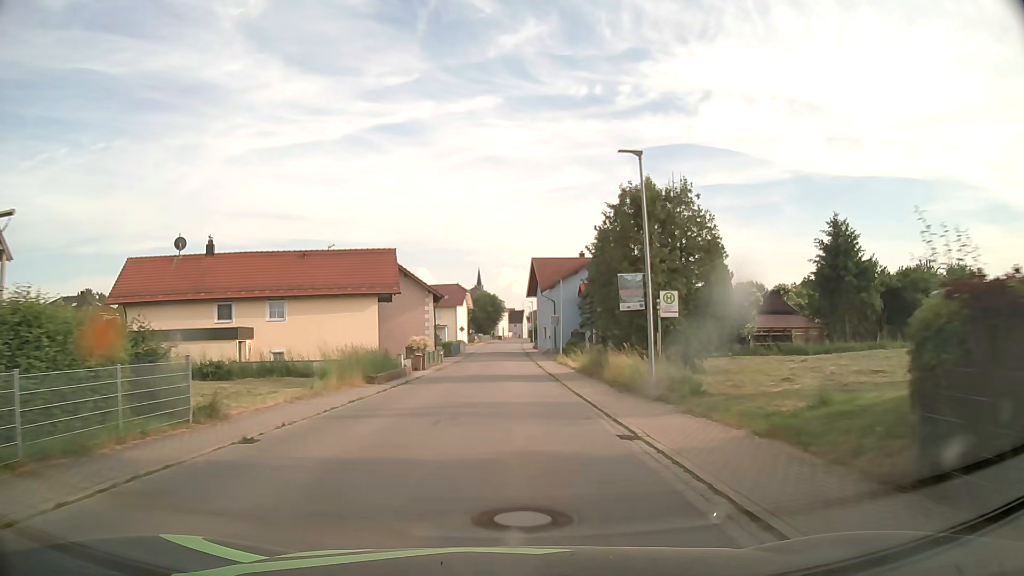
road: secondary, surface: asphalt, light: Day
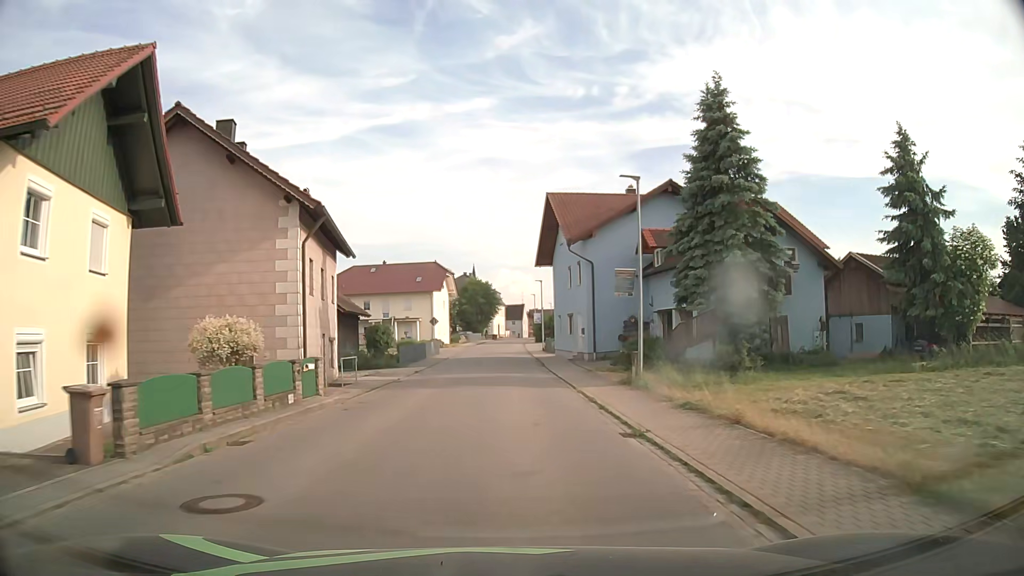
(+0.2, +30.9) m; 0°
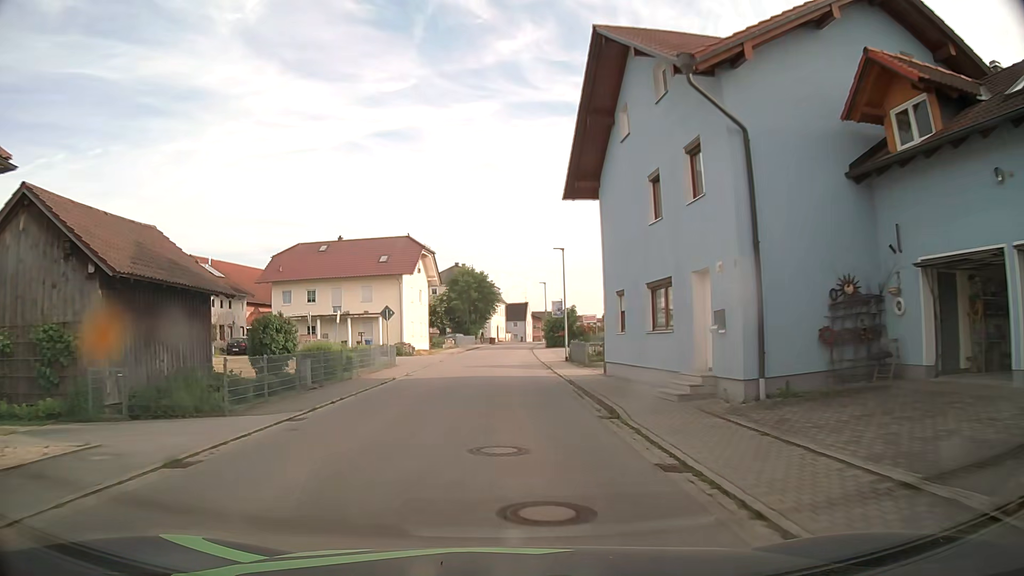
(0.0, +23.0) m; 0°
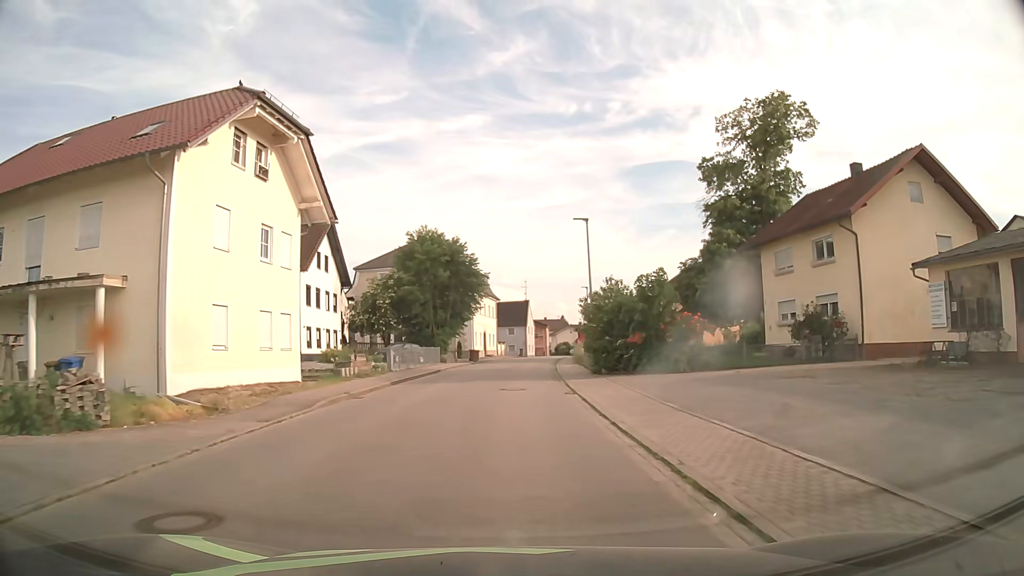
(+0.2, +37.9) m; +1°
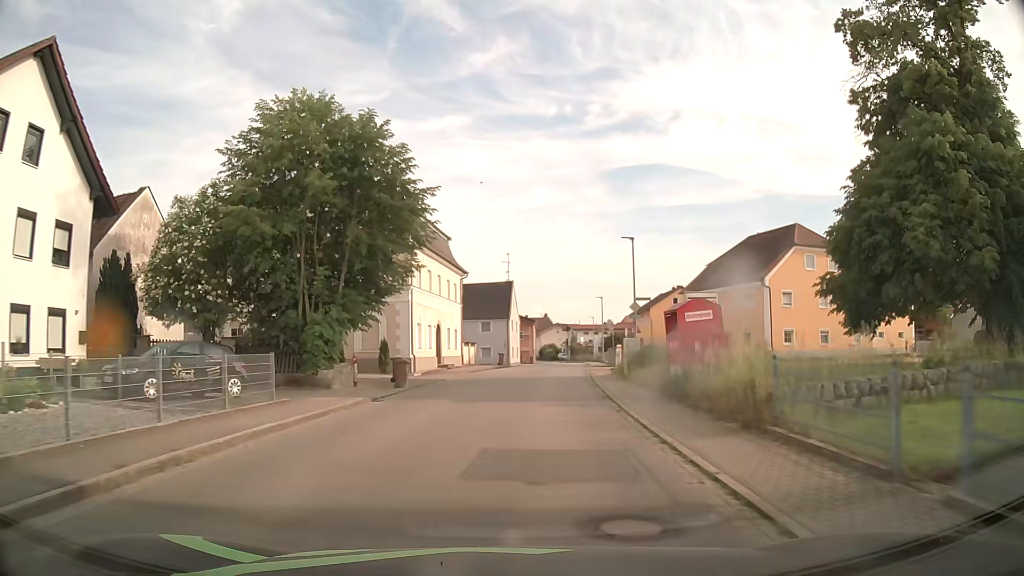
(+0.4, +29.9) m; +2°
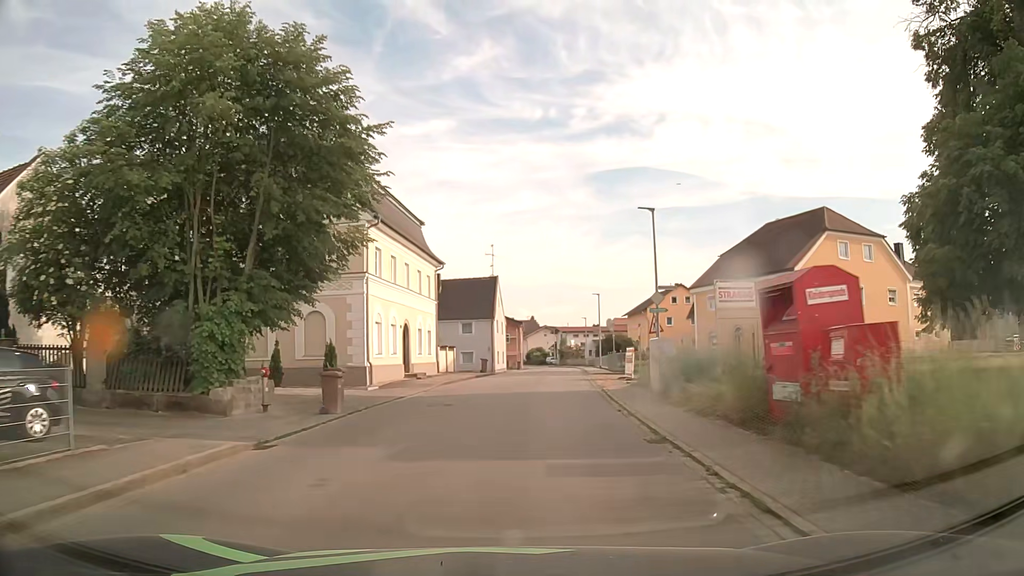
(+0.1, +7.6) m; +2°
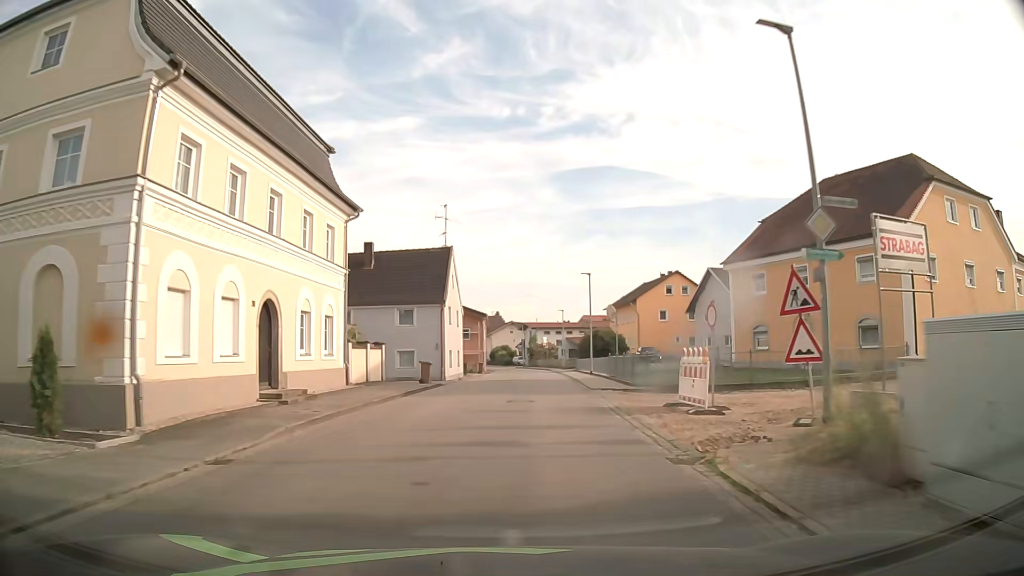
(+0.3, +15.1) m; +3°
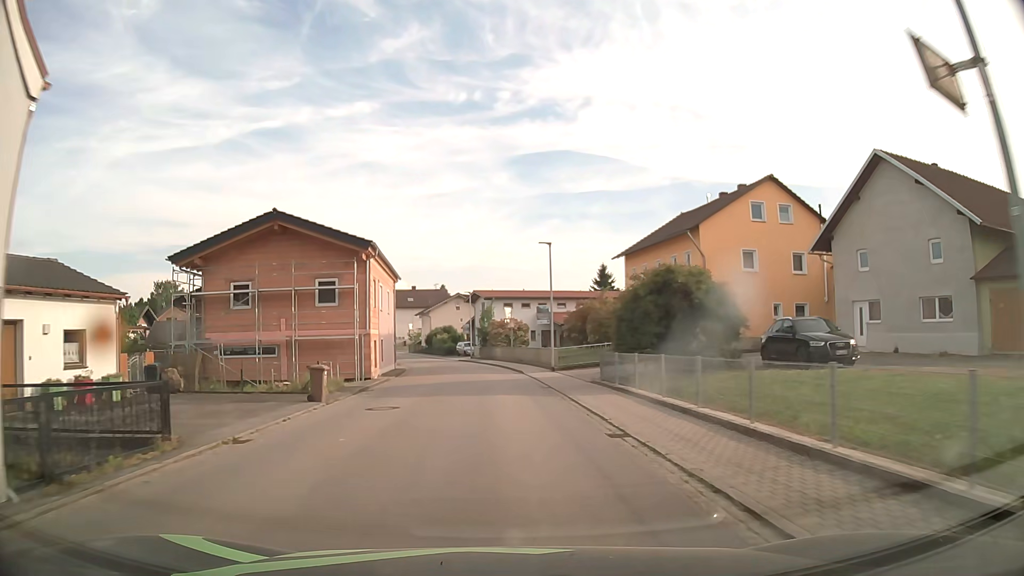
(+1.7, +38.3) m; +4°
(0, +10) (0, +20) (-1, +30) (-2, +40) (-3, +50) (-5, +60) (-8, +69) (-11, +79) (-14, +88) (-17, +98) m
